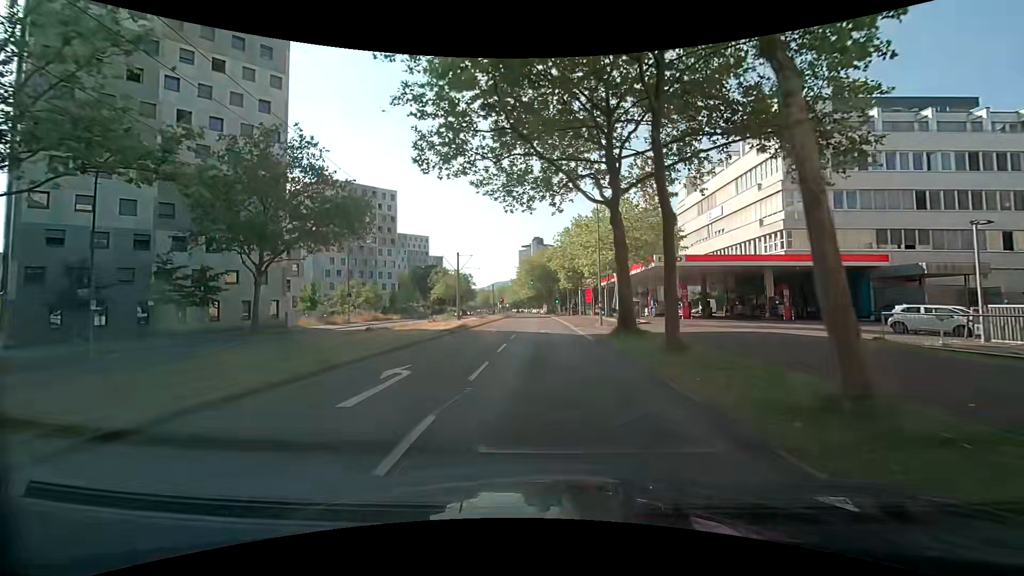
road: tertiary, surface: asphalt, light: Day
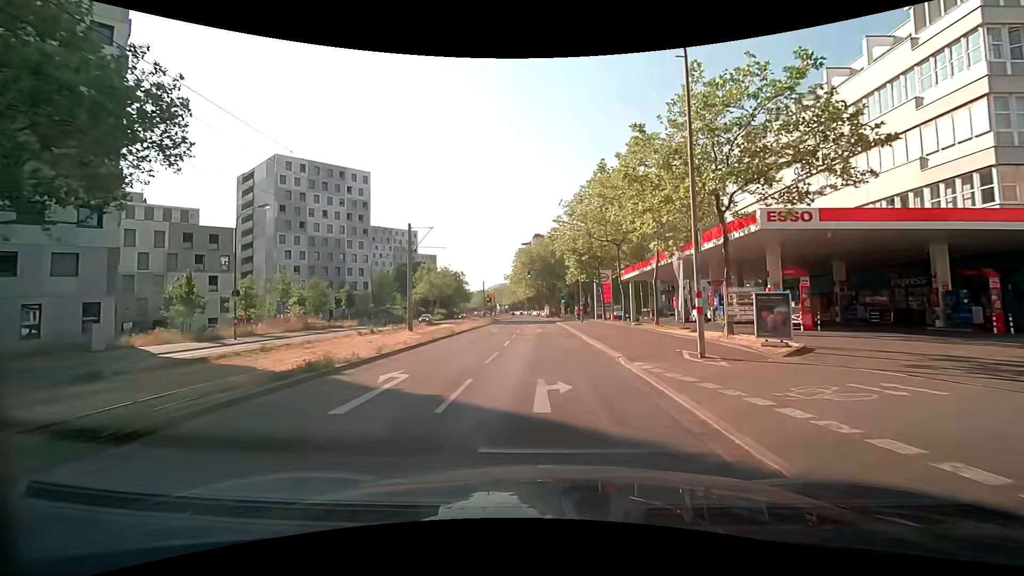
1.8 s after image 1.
(0.0, +20.4) m; 0°
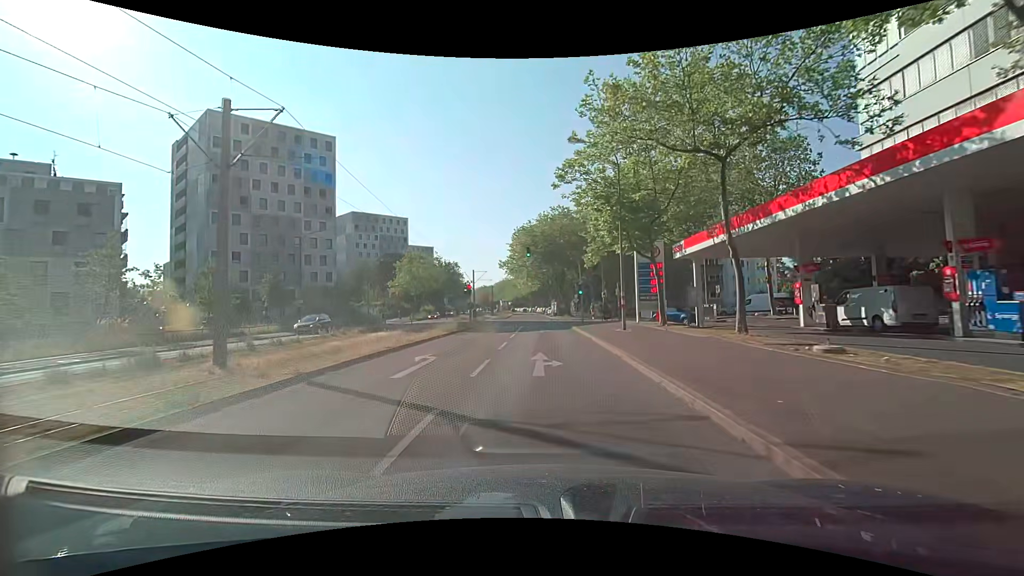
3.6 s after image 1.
(-0.2, +20.9) m; -1°
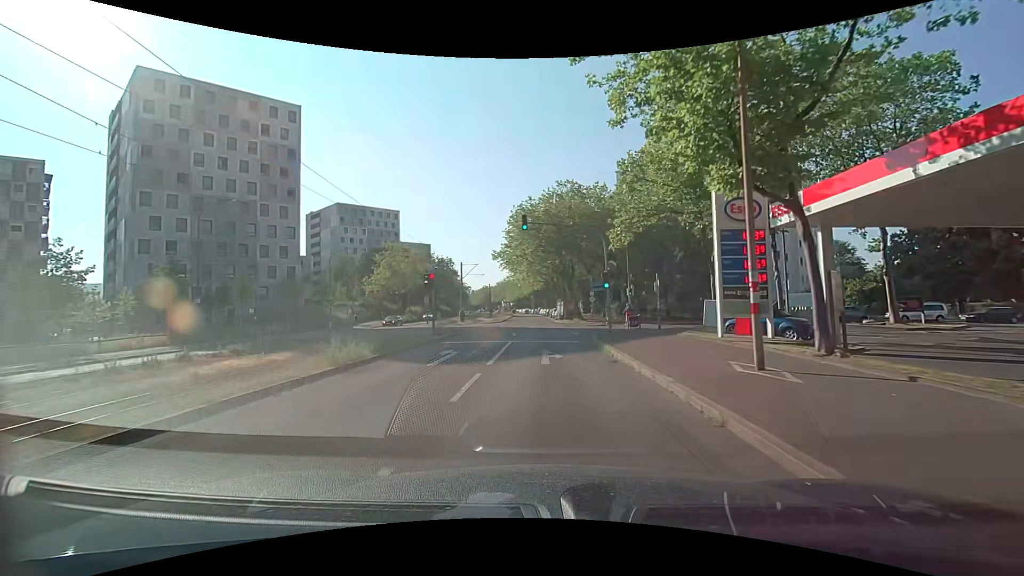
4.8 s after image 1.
(-0.1, +14.2) m; -1°
(0, +10) (0, +20) (0, +30) (0, +40) (0, +50) (-1, +60) (-1, +70) (-1, +80) (-1, +90) (-2, +100) m
